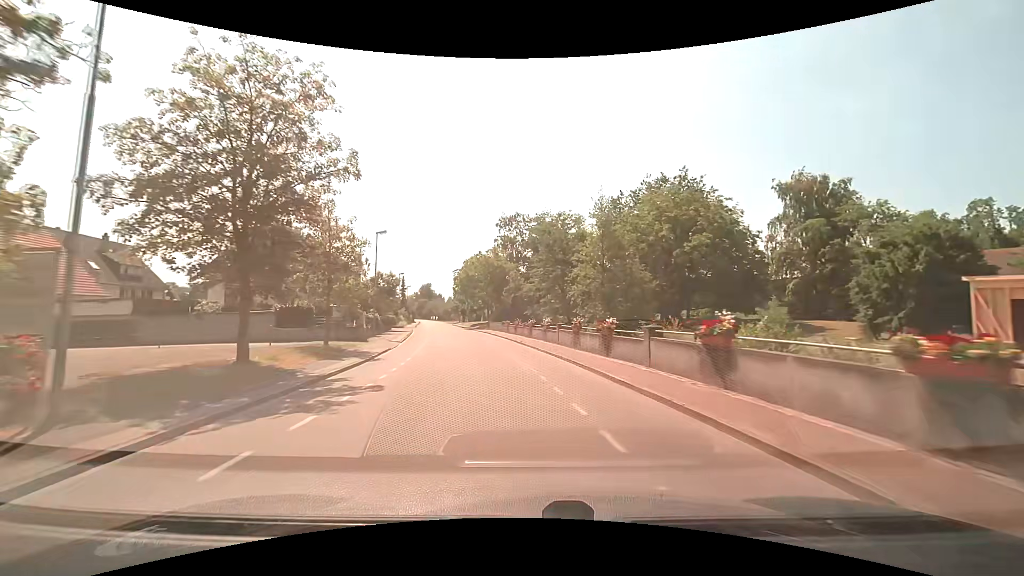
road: tertiary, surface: asphalt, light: Day
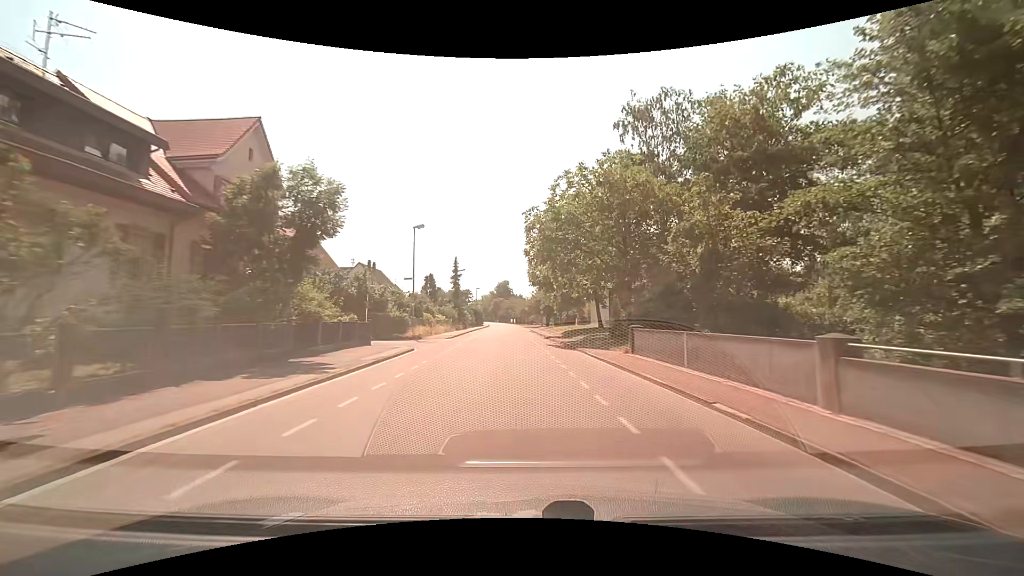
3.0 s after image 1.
(-5.3, +41.1) m; -10°
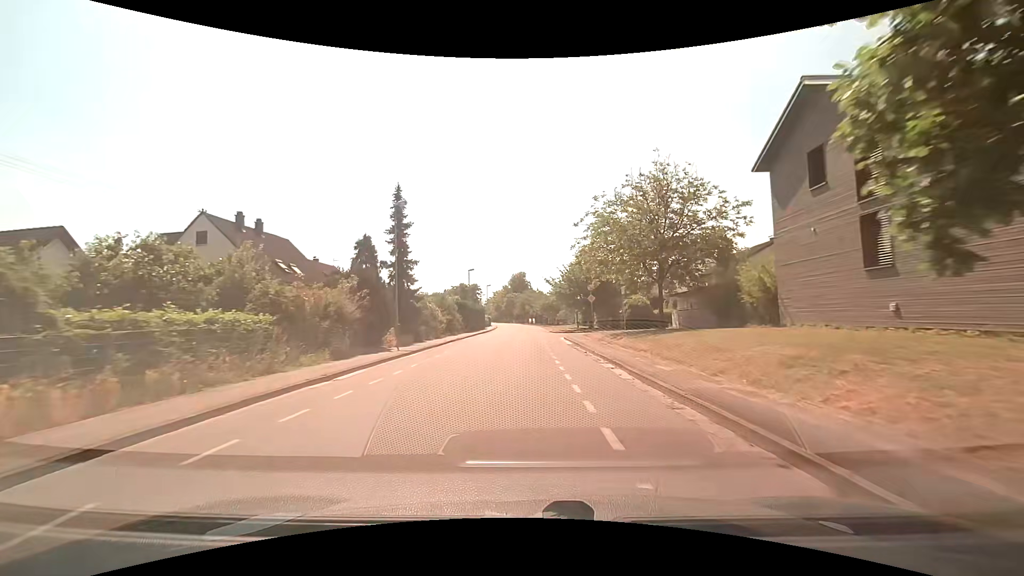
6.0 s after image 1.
(-1.0, +41.4) m; -2°
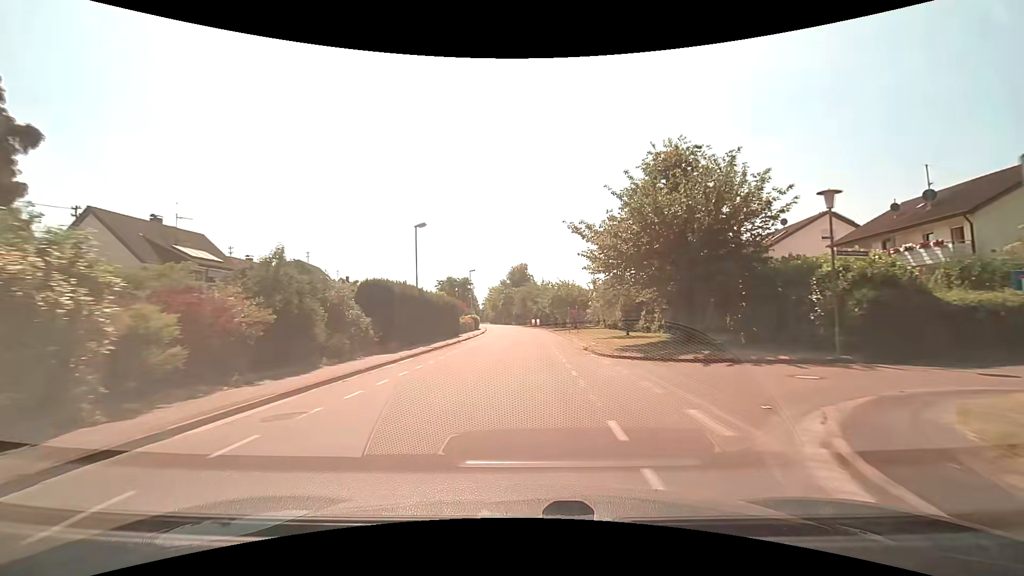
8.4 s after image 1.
(-0.1, +31.9) m; 0°
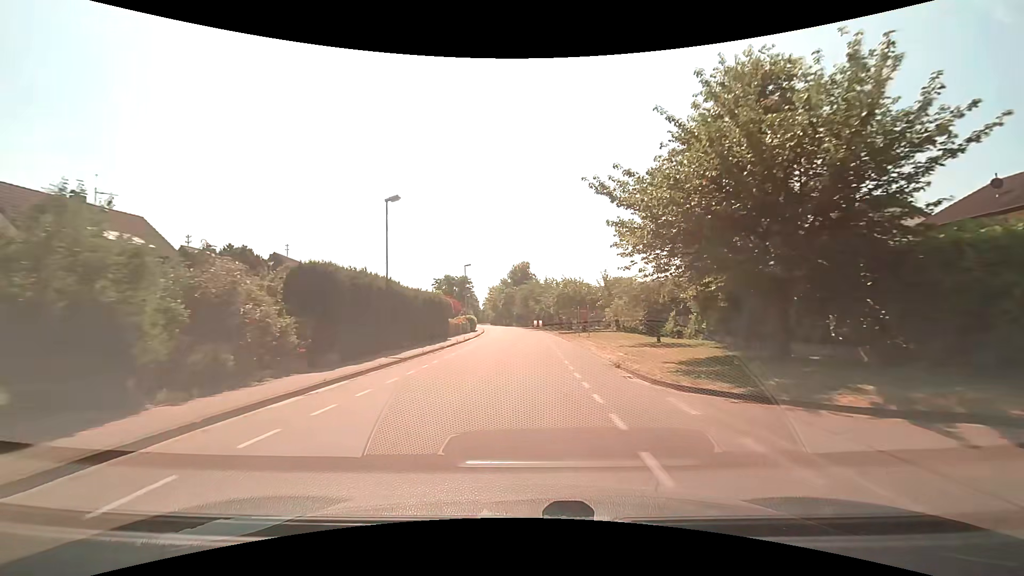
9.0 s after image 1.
(0.0, +7.6) m; -1°
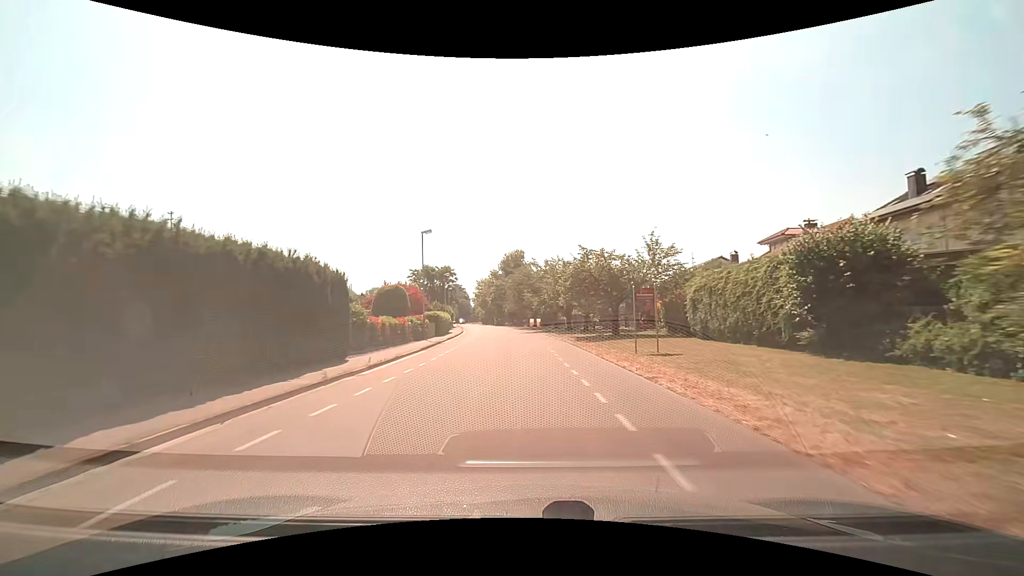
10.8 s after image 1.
(+0.1, +22.3) m; +1°
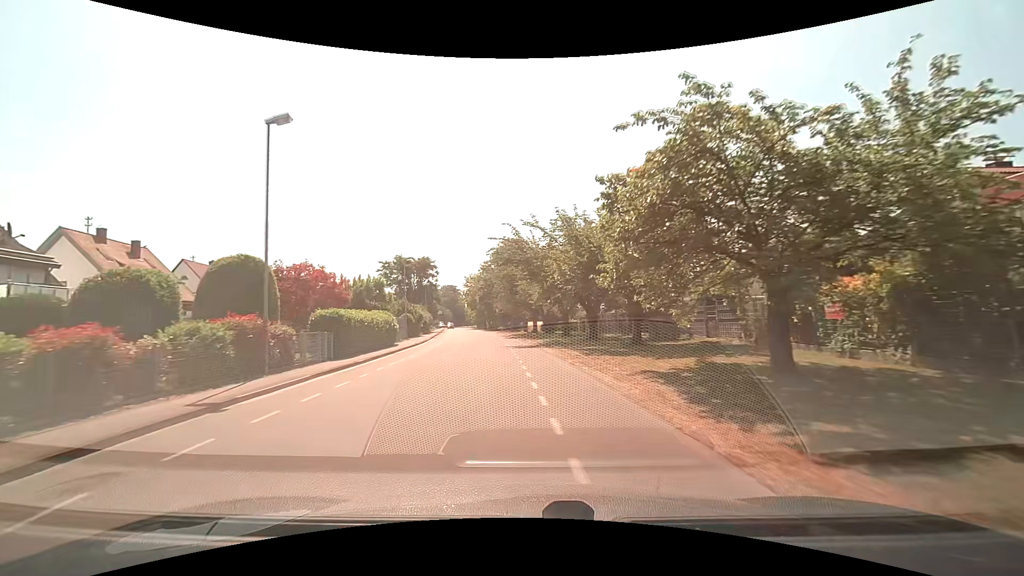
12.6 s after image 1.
(+0.3, +22.4) m; +1°
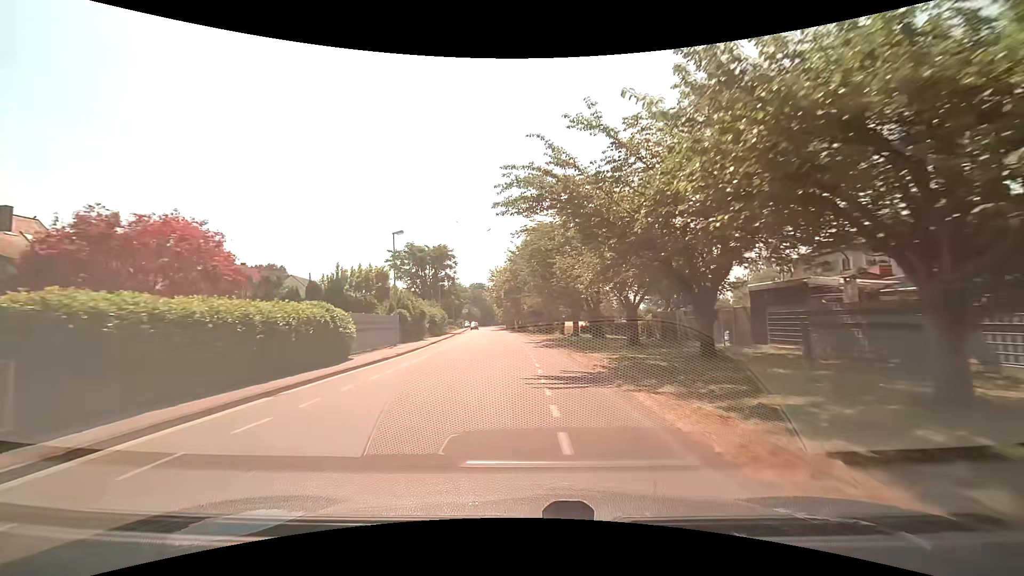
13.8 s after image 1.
(-0.6, +15.0) m; -5°
